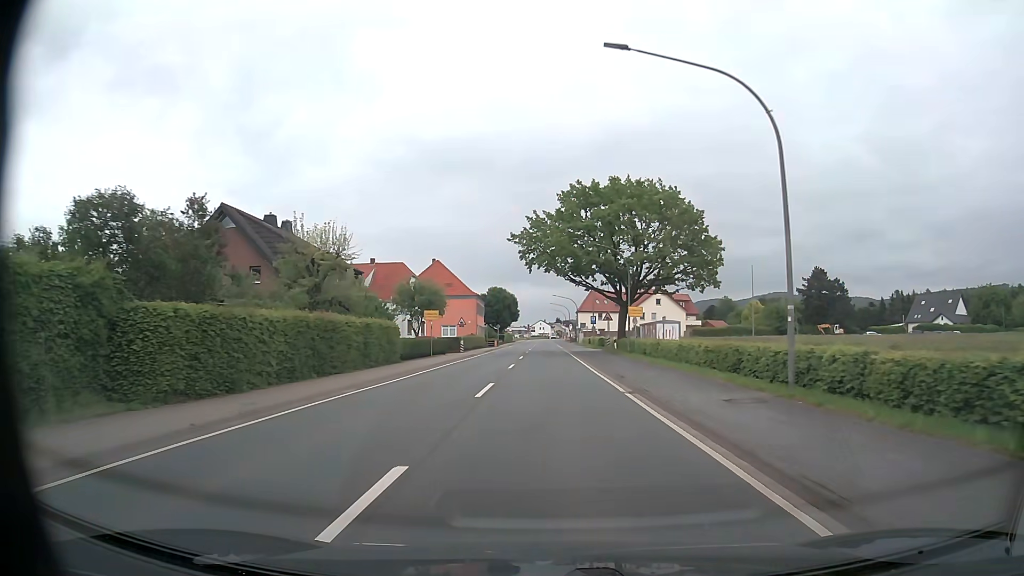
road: primary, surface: asphalt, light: Day
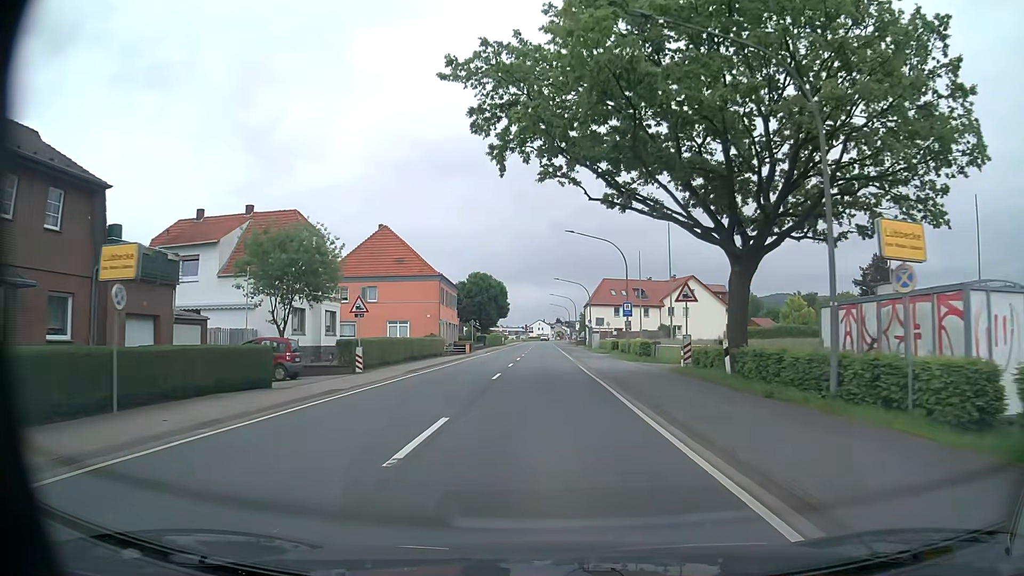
(+0.1, +32.2) m; 0°
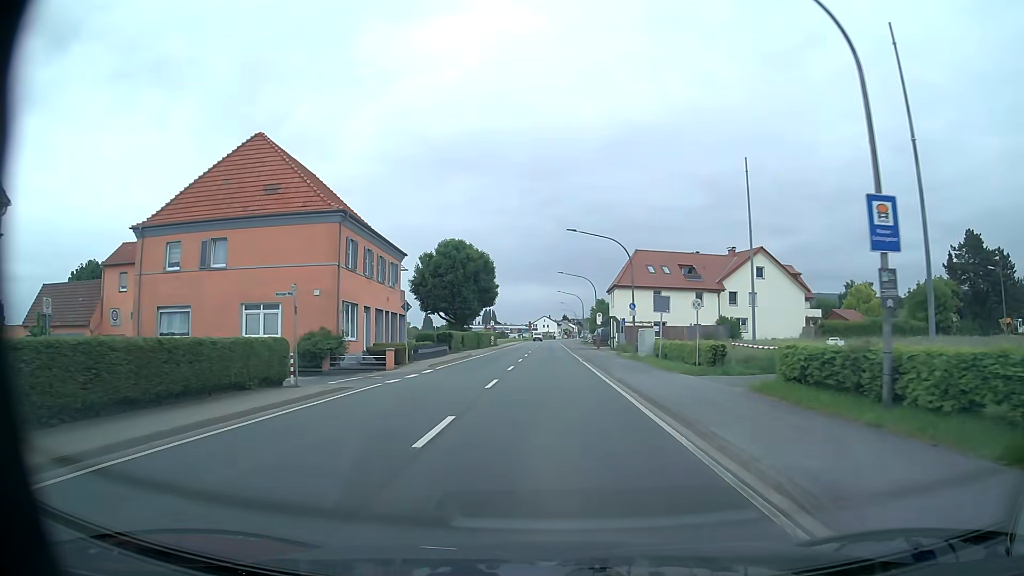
(-0.1, +32.2) m; -1°
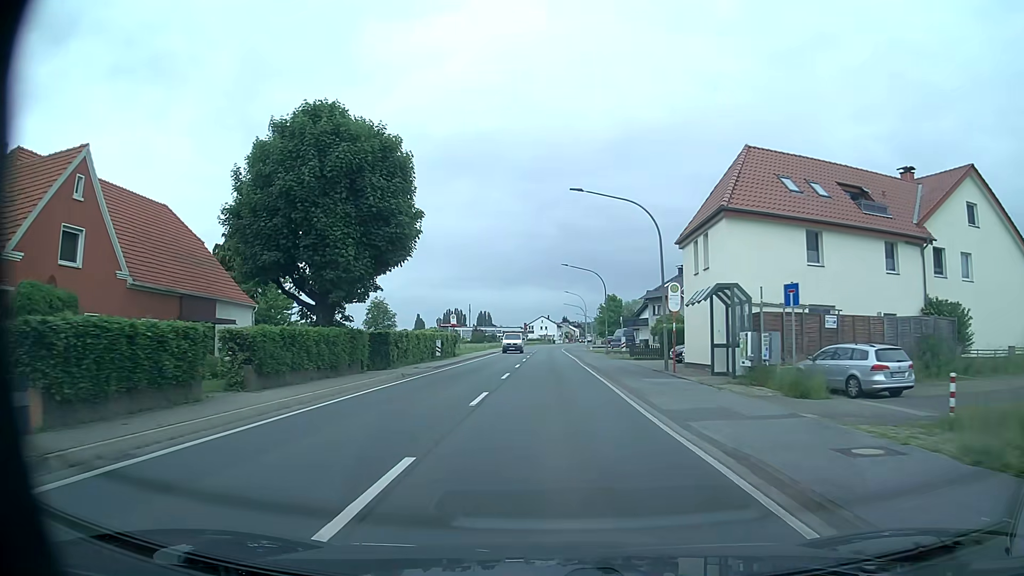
(+0.1, +40.3) m; 0°
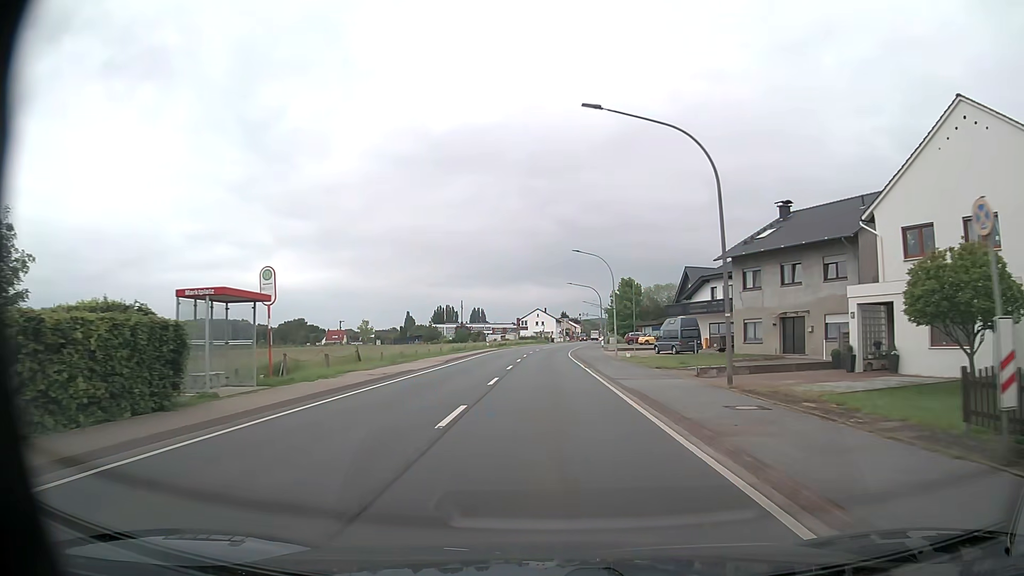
(+0.2, +40.3) m; +1°
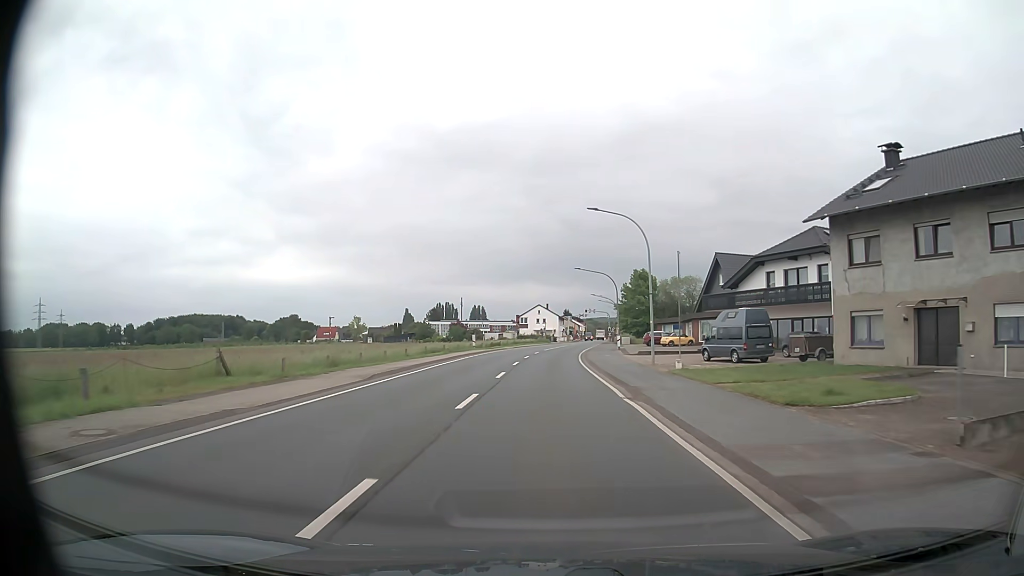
(-0.1, +16.1) m; 0°
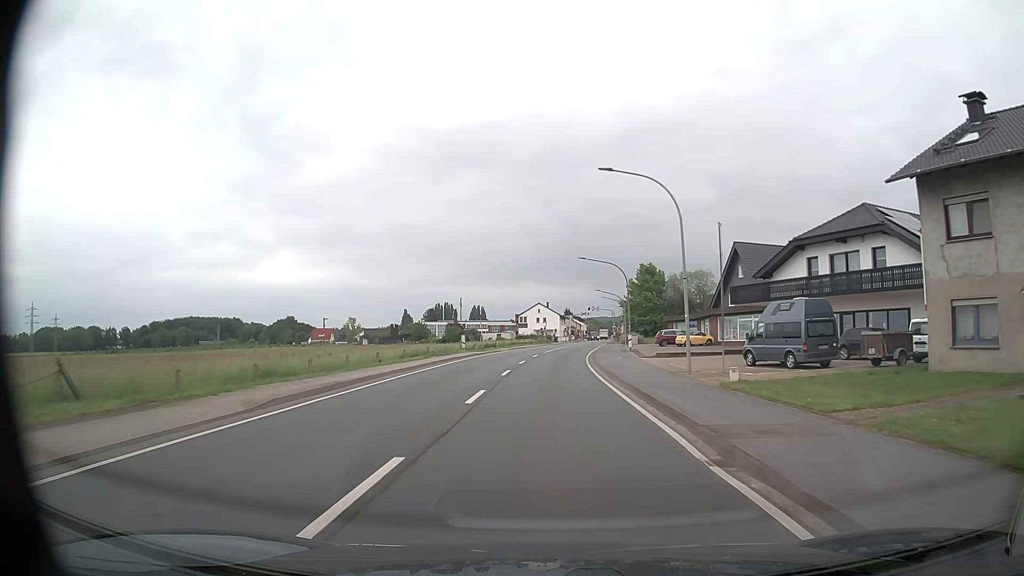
(0.0, +8.1) m; 0°
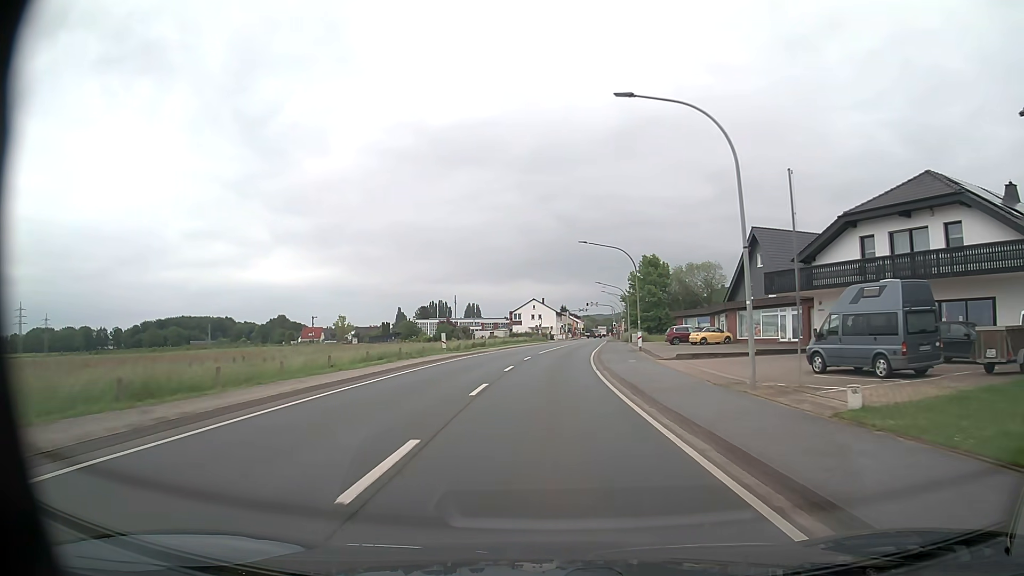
(0.0, +8.1) m; 0°
(0, +10) (0, +20) (+1, +30) (+1, +40) (+2, +50) (+3, +60) (+4, +70) (+5, +80) (+5, +90) (+6, +100) m
